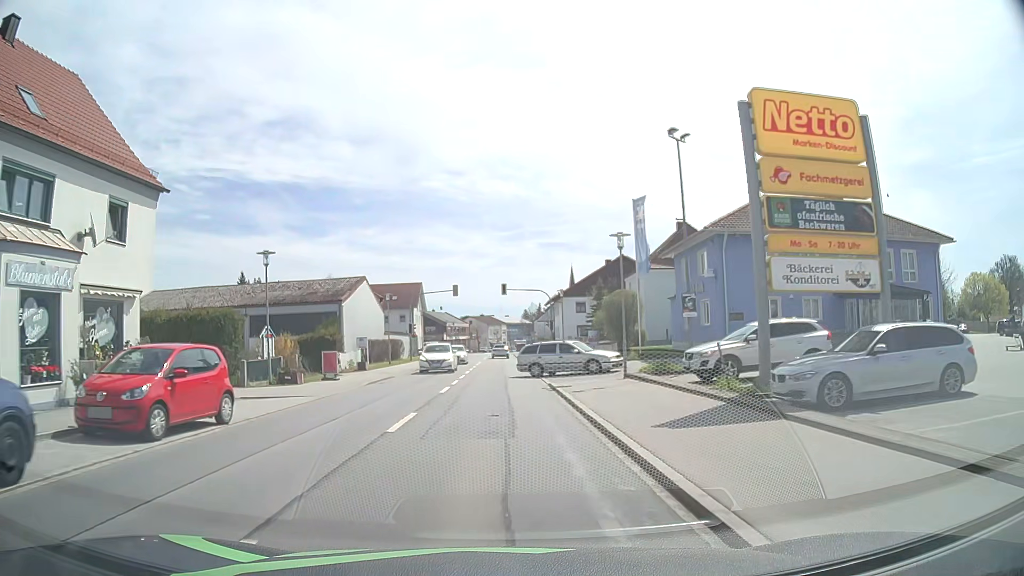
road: primary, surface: asphalt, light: Day
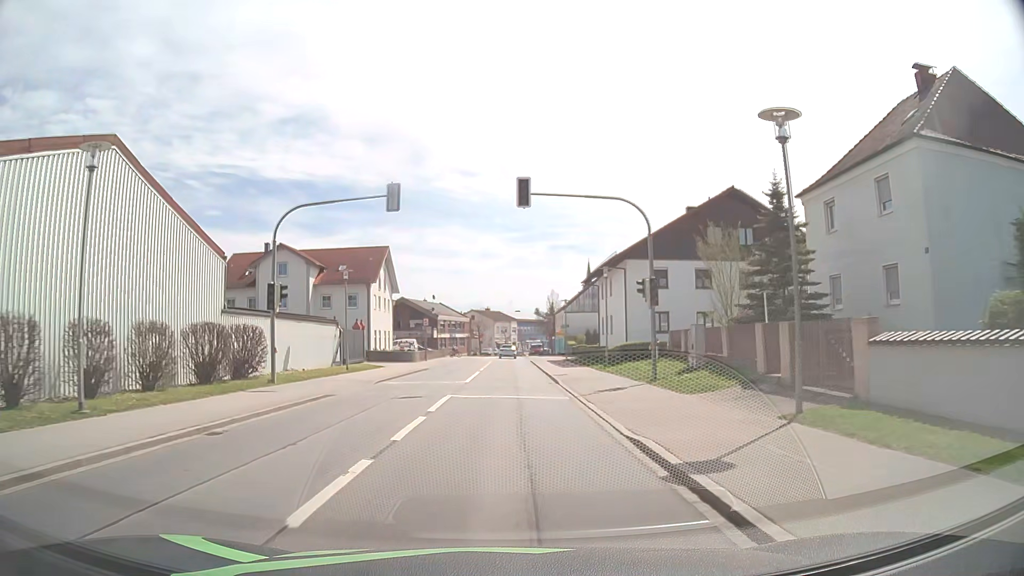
(-0.4, +37.3) m; -1°
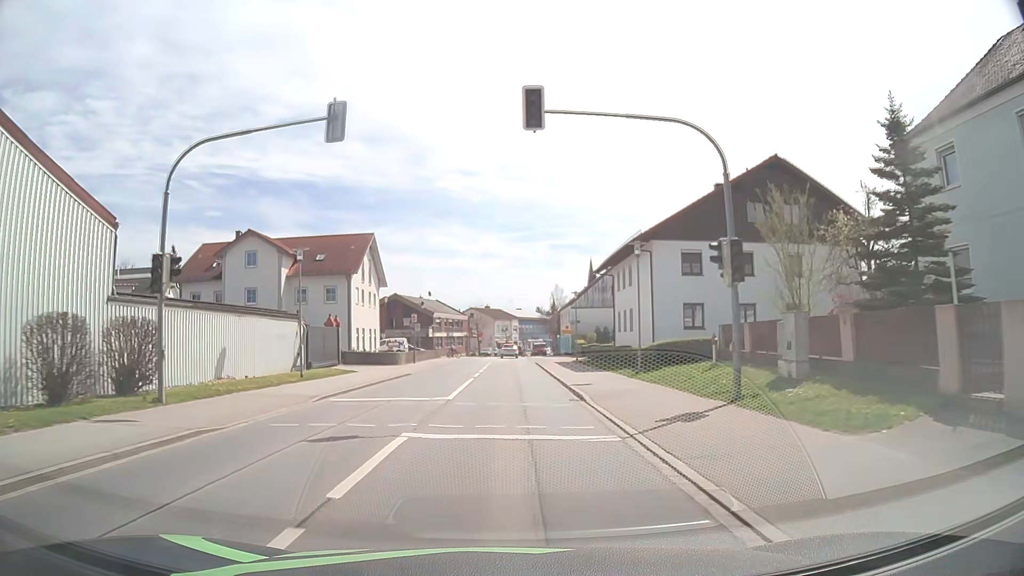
(0.0, +7.8) m; +1°
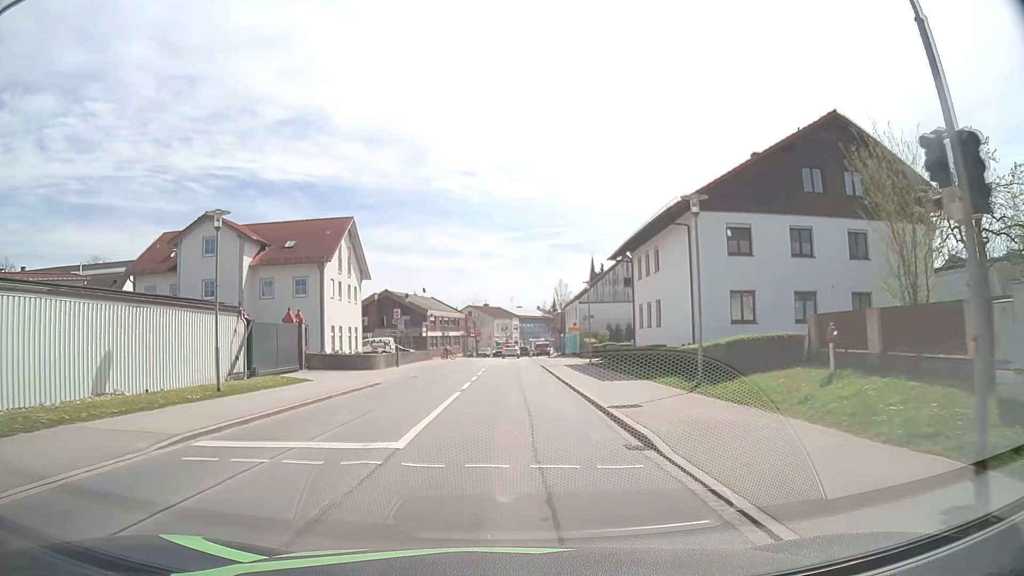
(0.0, +7.8) m; -1°
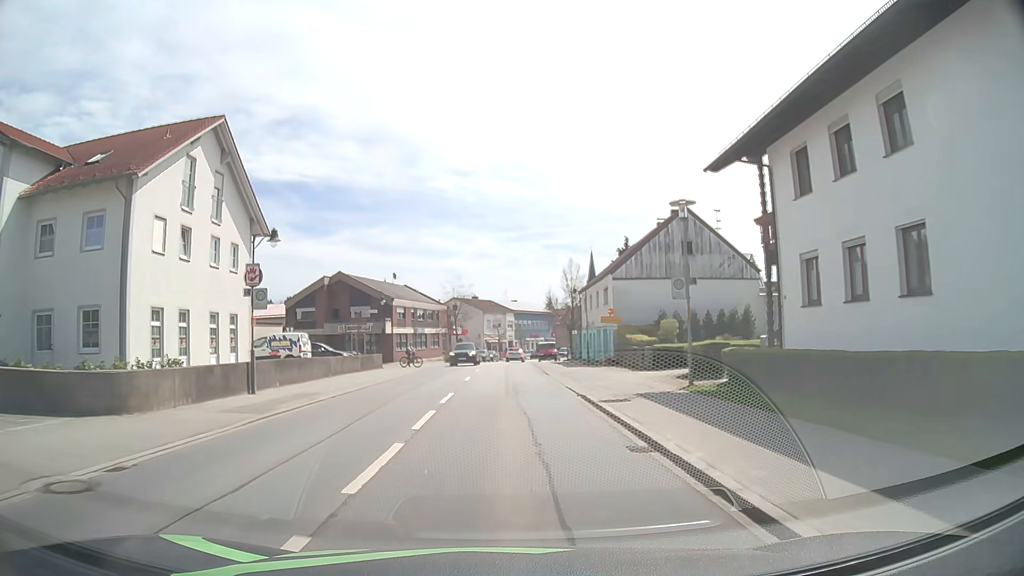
(+0.2, +23.9) m; +1°
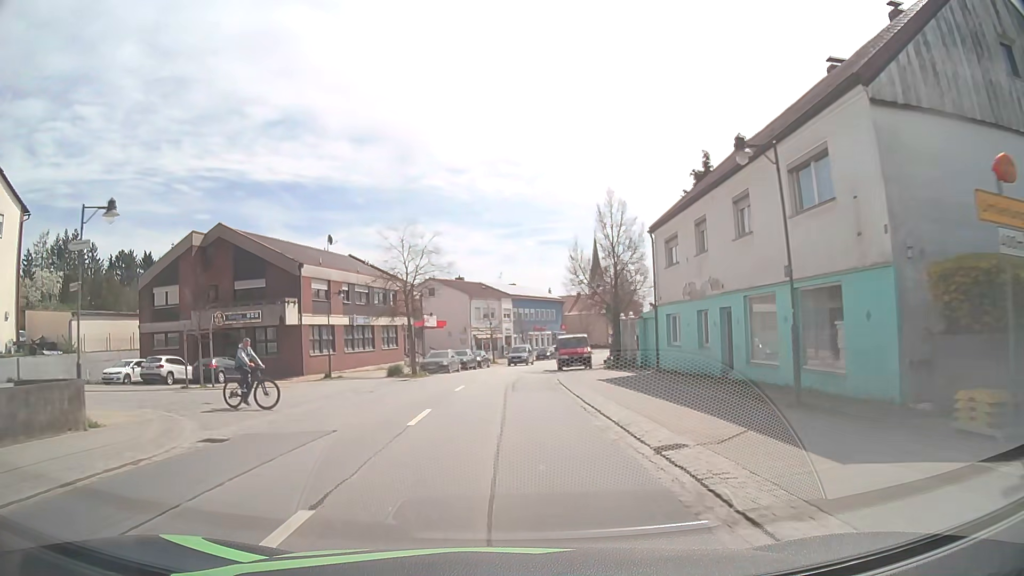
(+0.1, +30.8) m; 0°
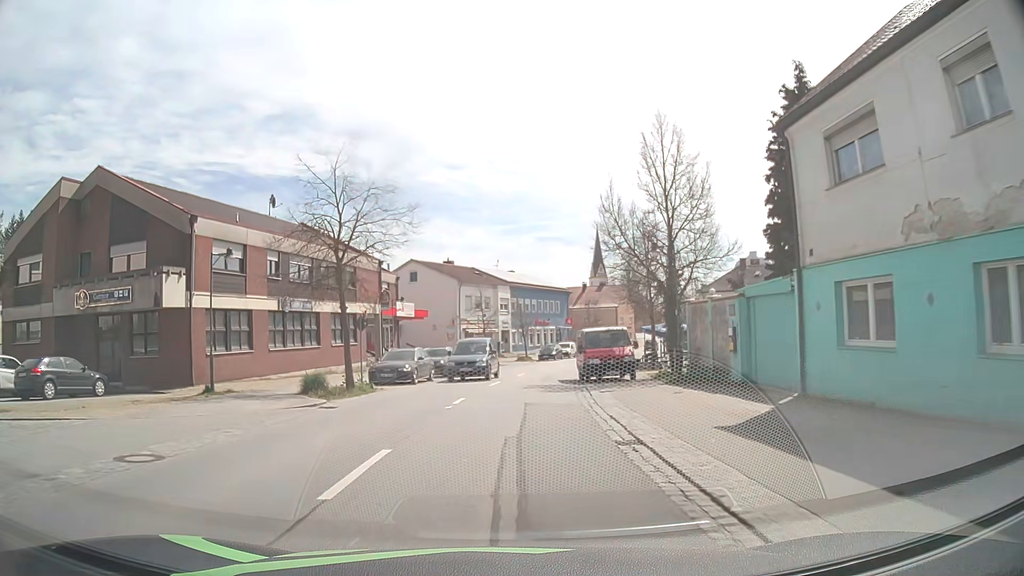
(0.0, +14.5) m; 0°
